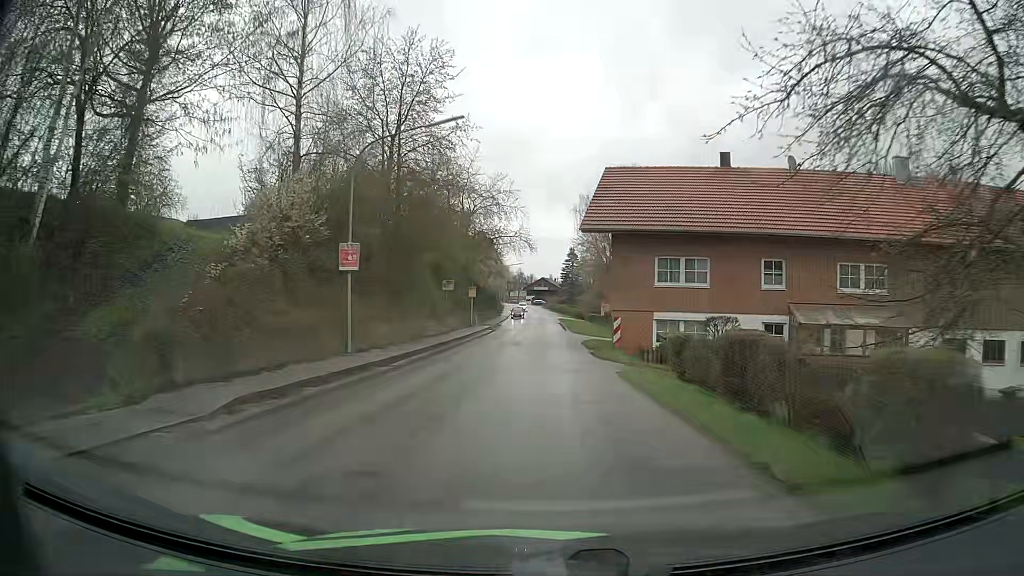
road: secondary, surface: asphalt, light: Day
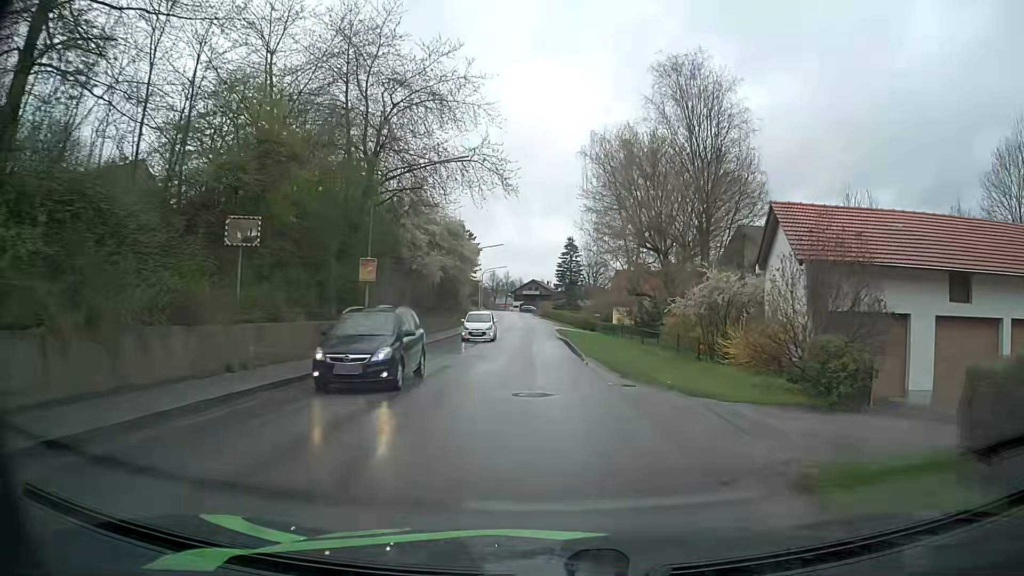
(-0.3, +33.4) m; 0°
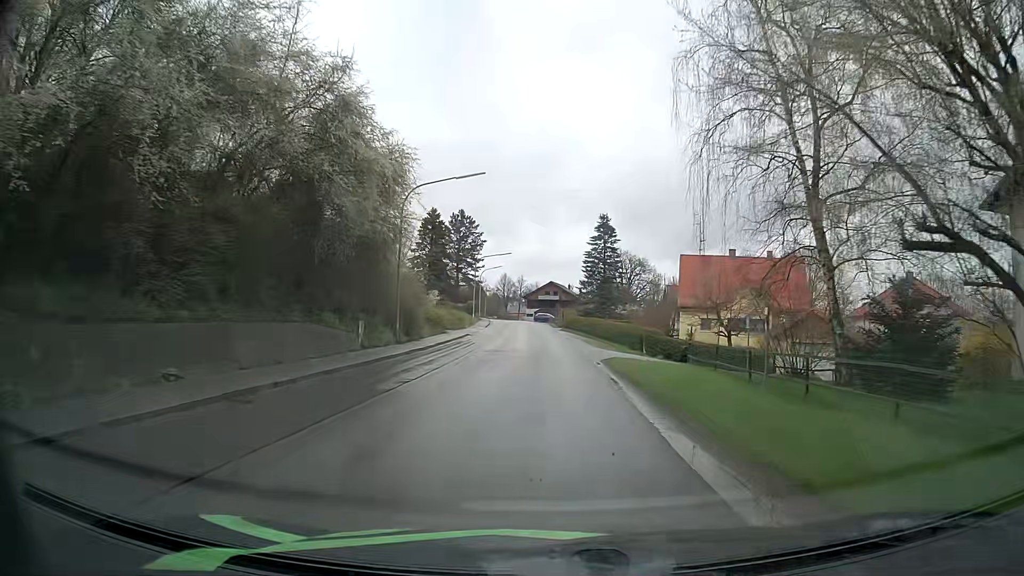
(-0.3, +34.3) m; -2°
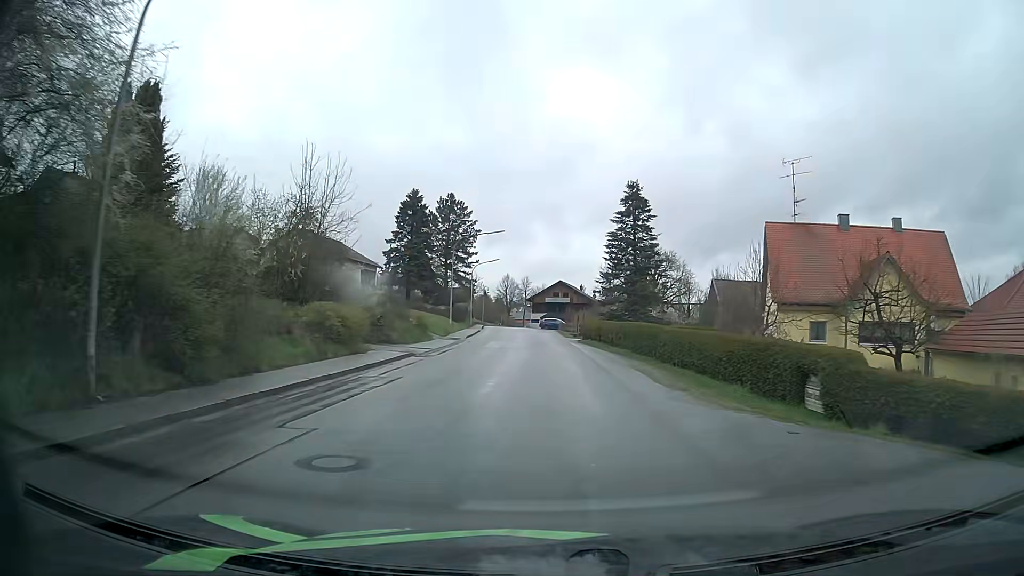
(+0.1, +21.9) m; 0°
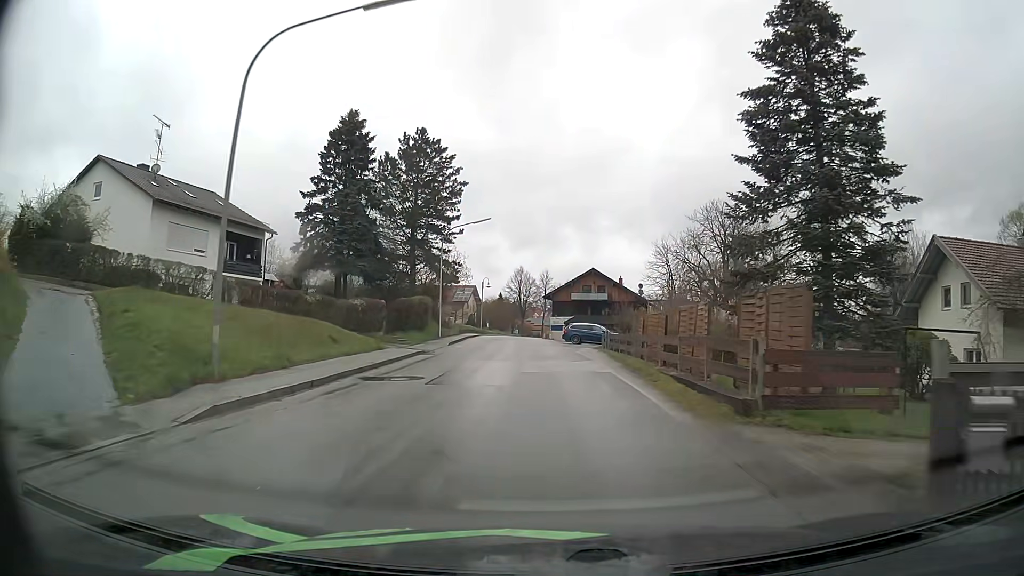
(-0.5, +37.6) m; -2°
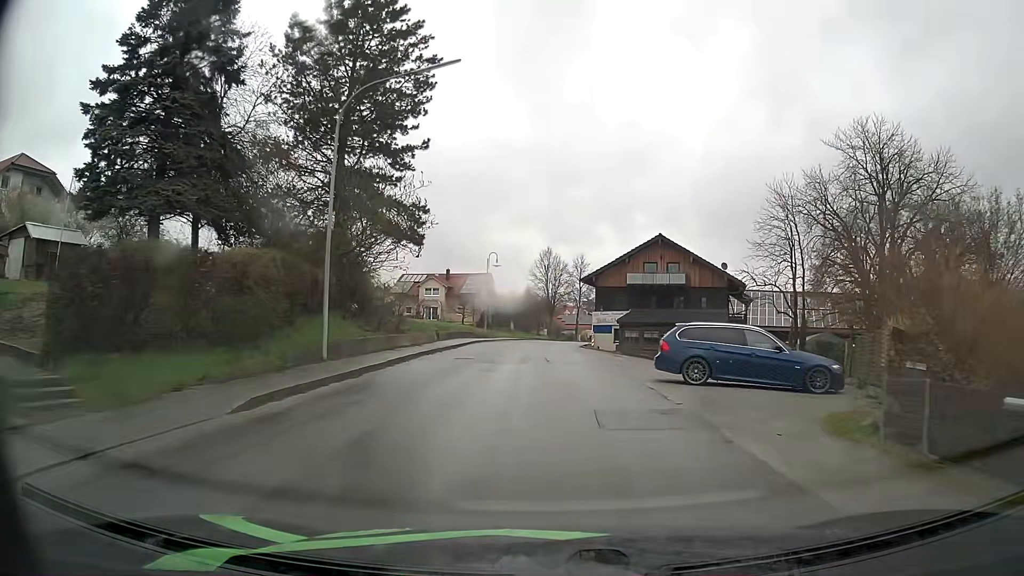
(-0.9, +29.7) m; -3°
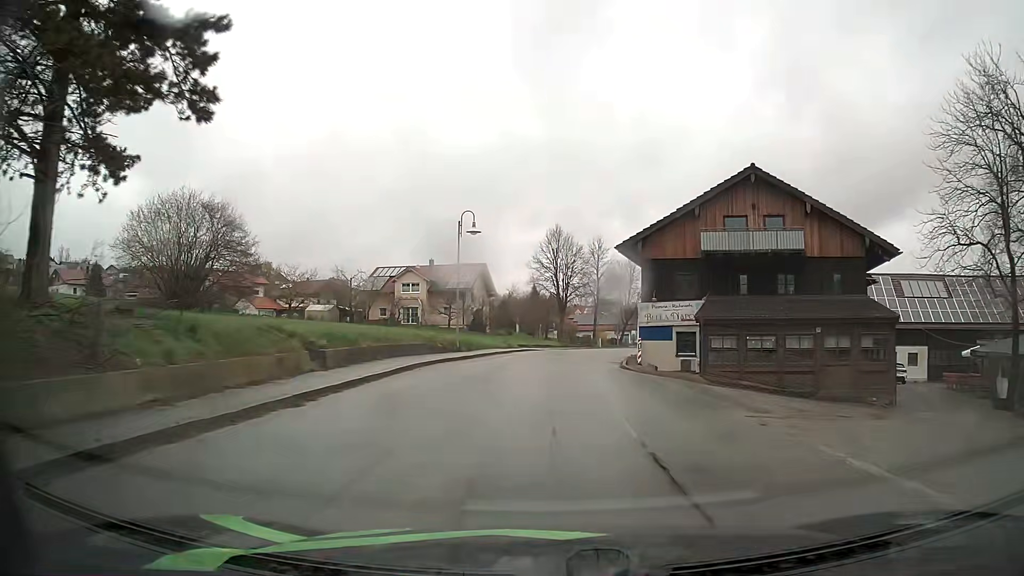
(-0.2, +22.0) m; -1°
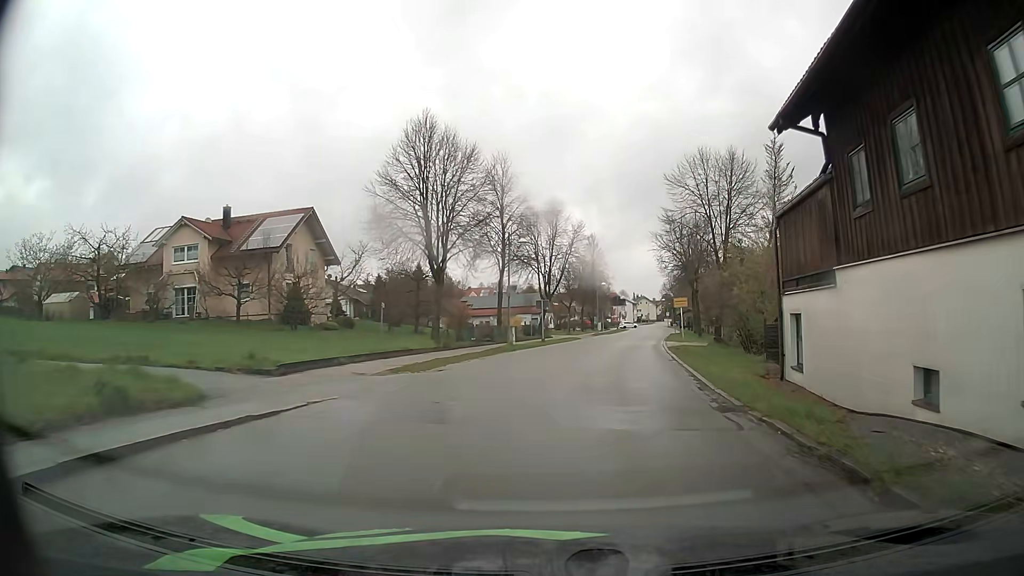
(+1.4, +35.6) m; +9°
(0, +10) (+1, +20) (+3, +30) (+4, +40) (+6, +50) (+8, +59) (+10, +69) (+11, +79) (+13, +89) (+15, +99) m
